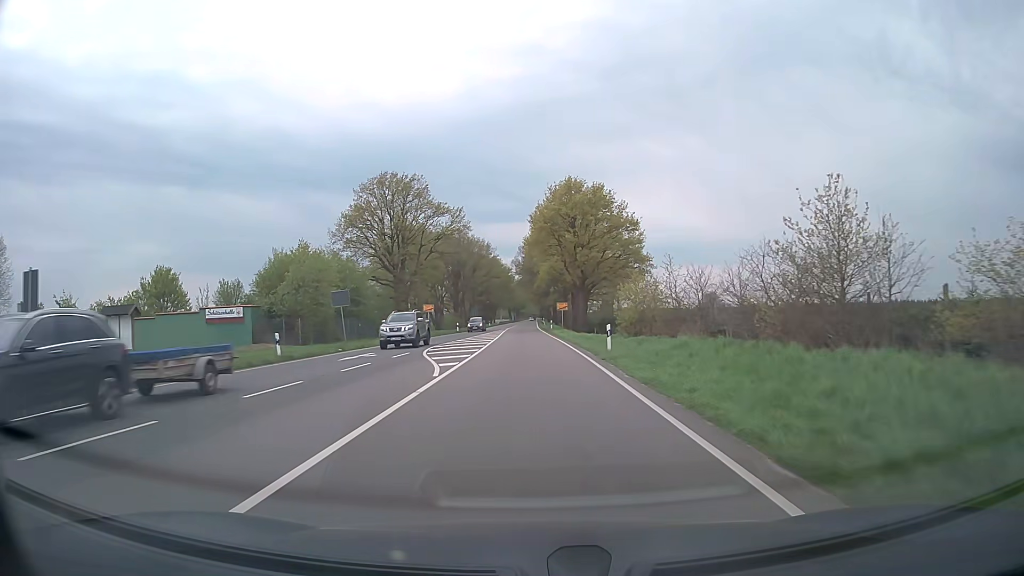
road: primary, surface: asphalt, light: Day
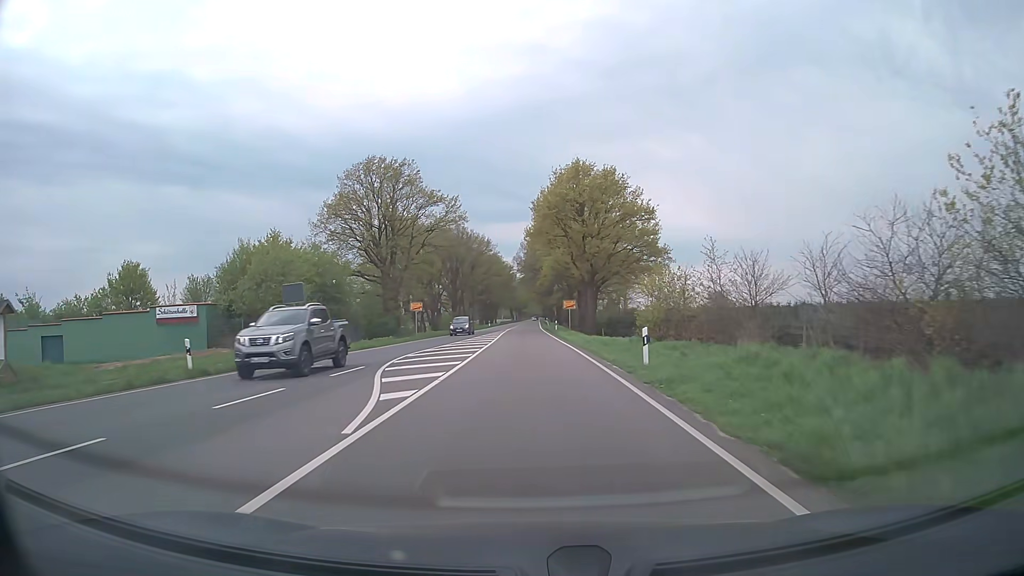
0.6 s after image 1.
(0.0, +7.7) m; 0°
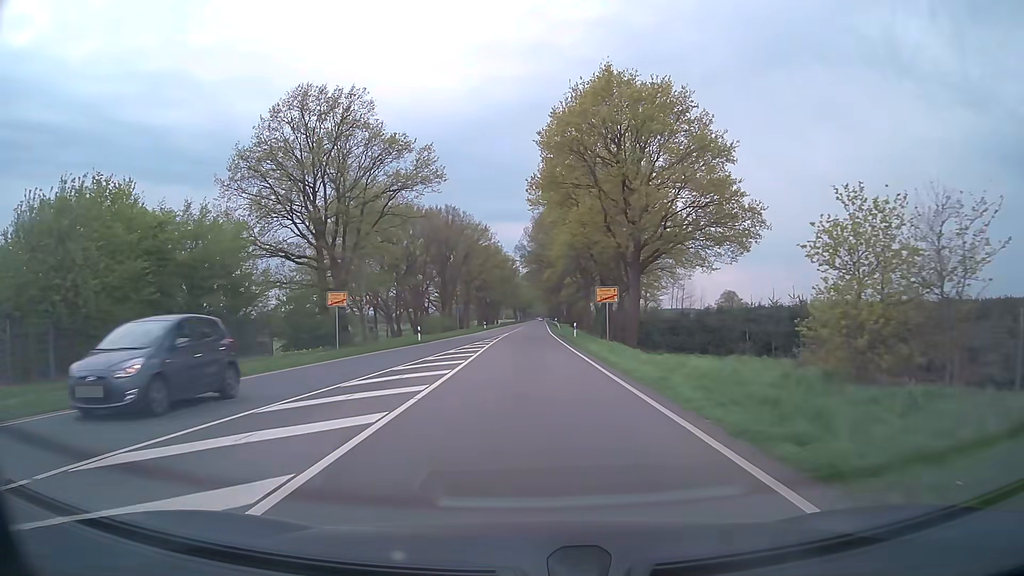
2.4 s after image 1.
(-0.1, +22.9) m; -1°
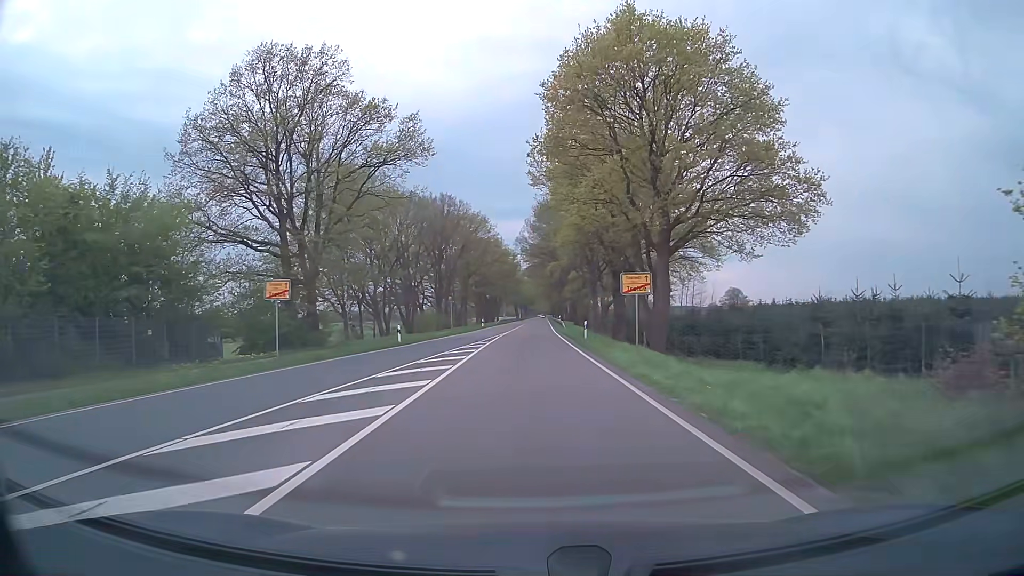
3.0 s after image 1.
(0.0, +7.6) m; 0°
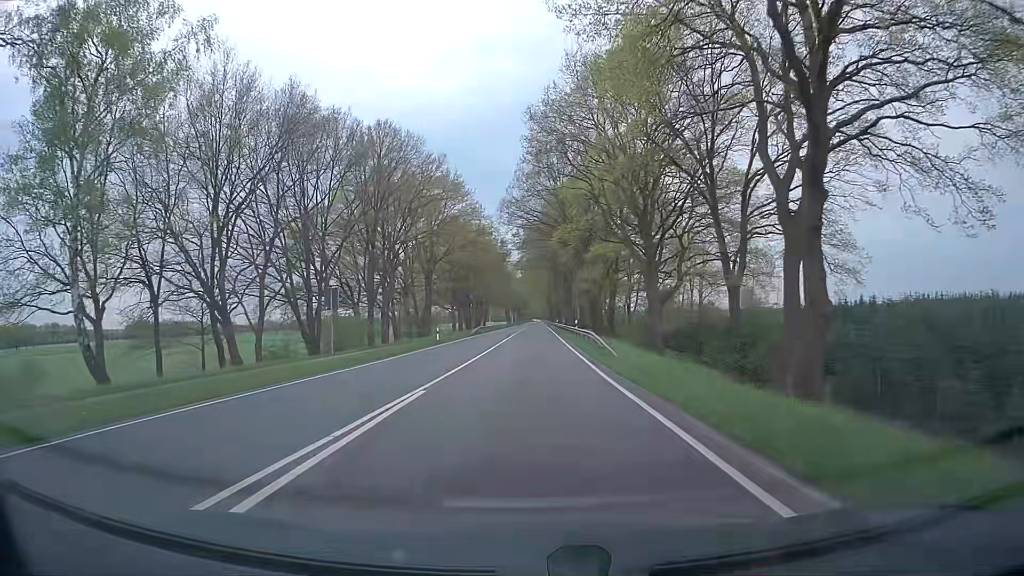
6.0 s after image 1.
(-0.1, +39.6) m; +1°
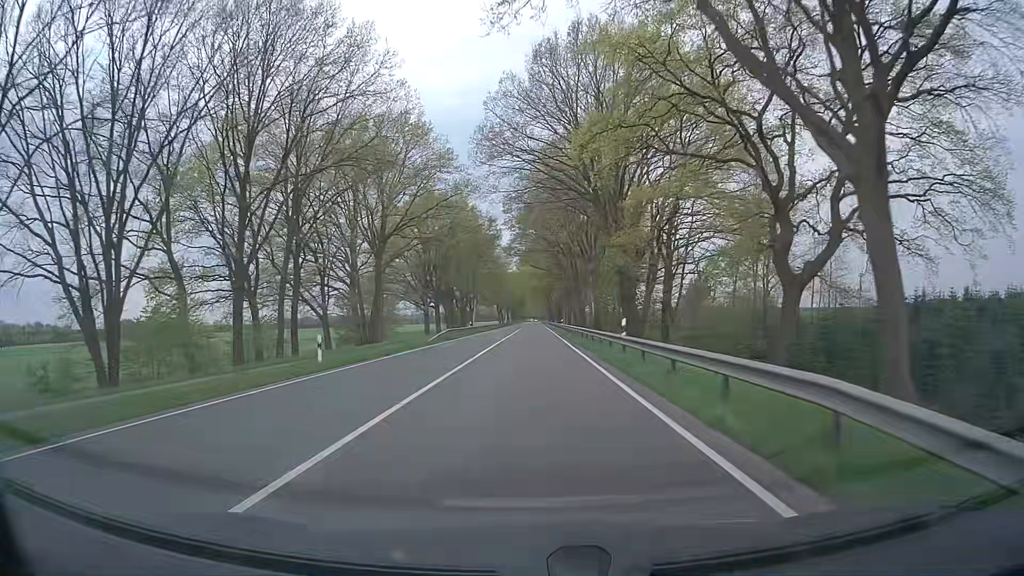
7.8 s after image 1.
(-0.2, +27.5) m; 0°
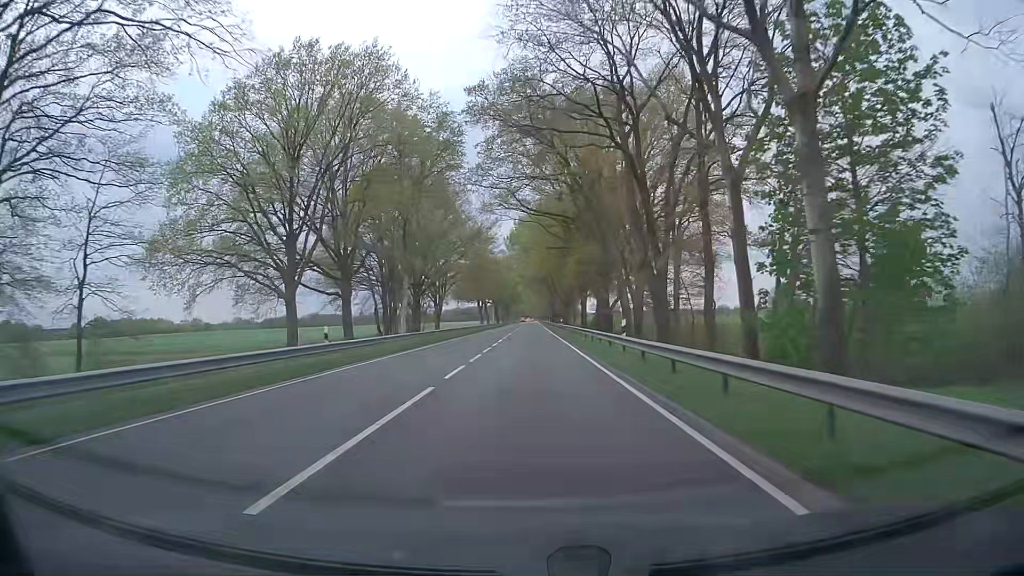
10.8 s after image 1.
(+0.1, +52.4) m; 0°
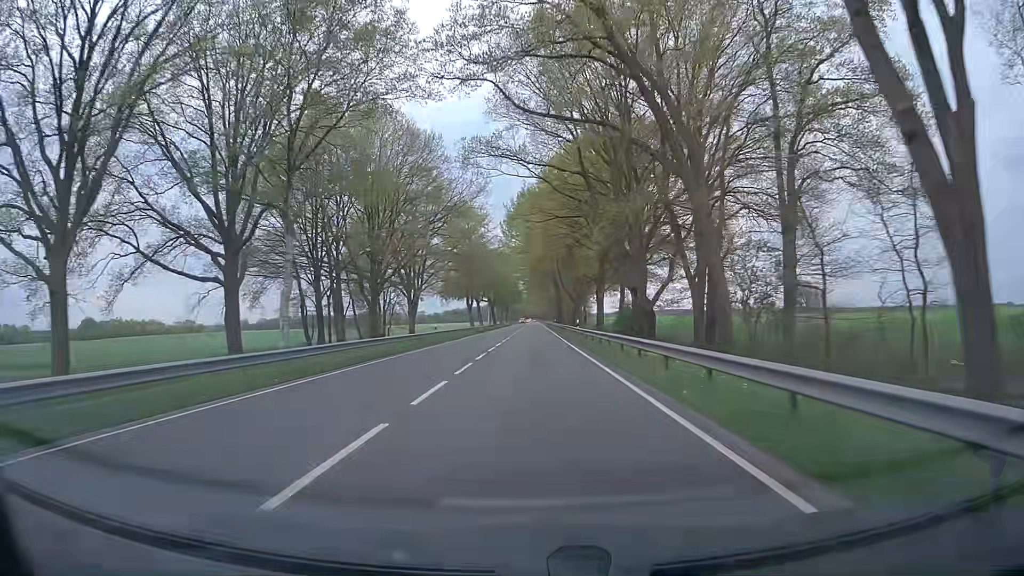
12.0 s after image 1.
(-0.1, +23.1) m; 0°
(0, +10) (0, +20) (0, +30) (0, +40) (0, +50) (0, +60) (0, +70) (0, +80) (0, +90) (0, +100) m
